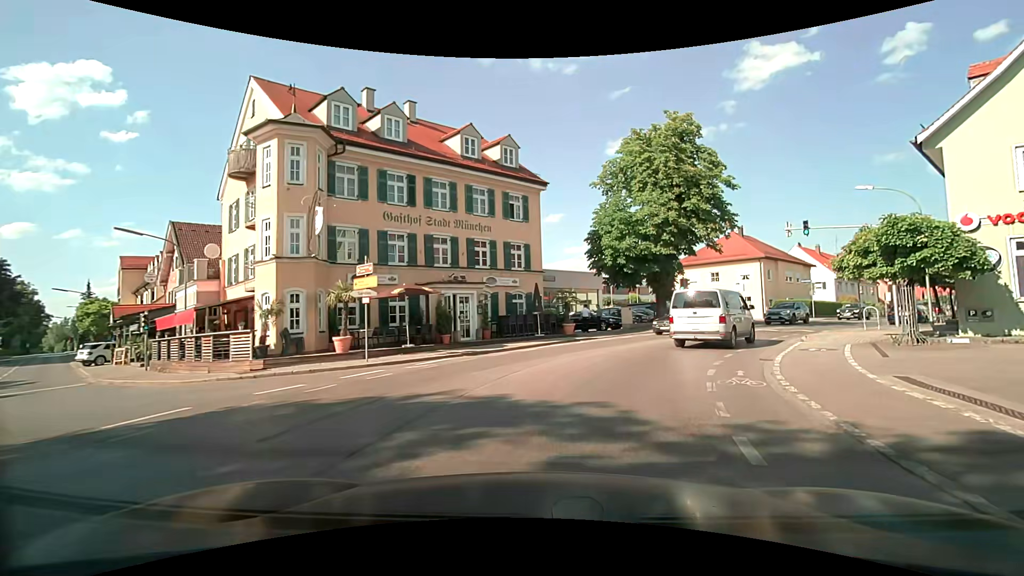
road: service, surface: asphalt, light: Day
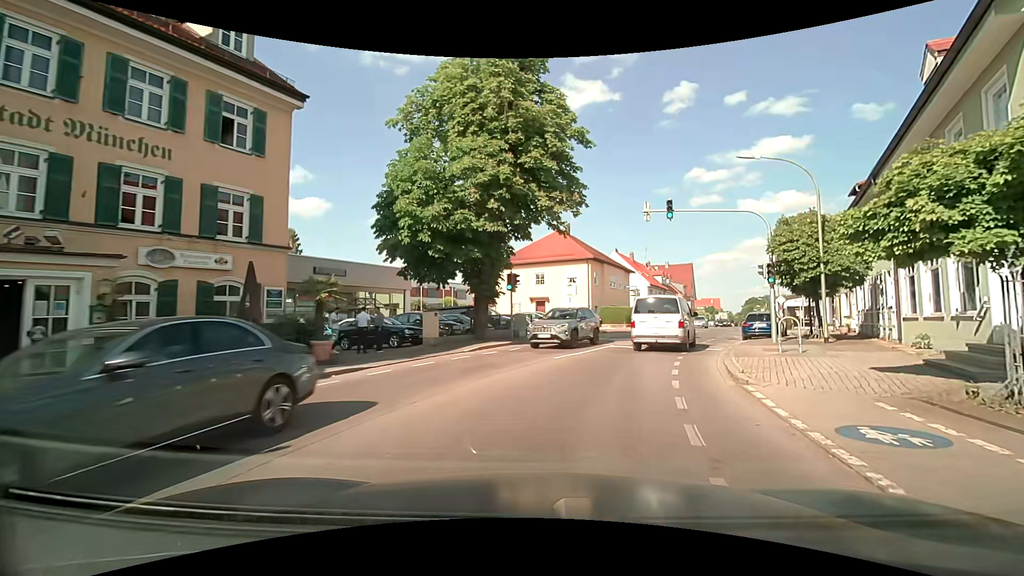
(+2.1, +11.4) m; +21°
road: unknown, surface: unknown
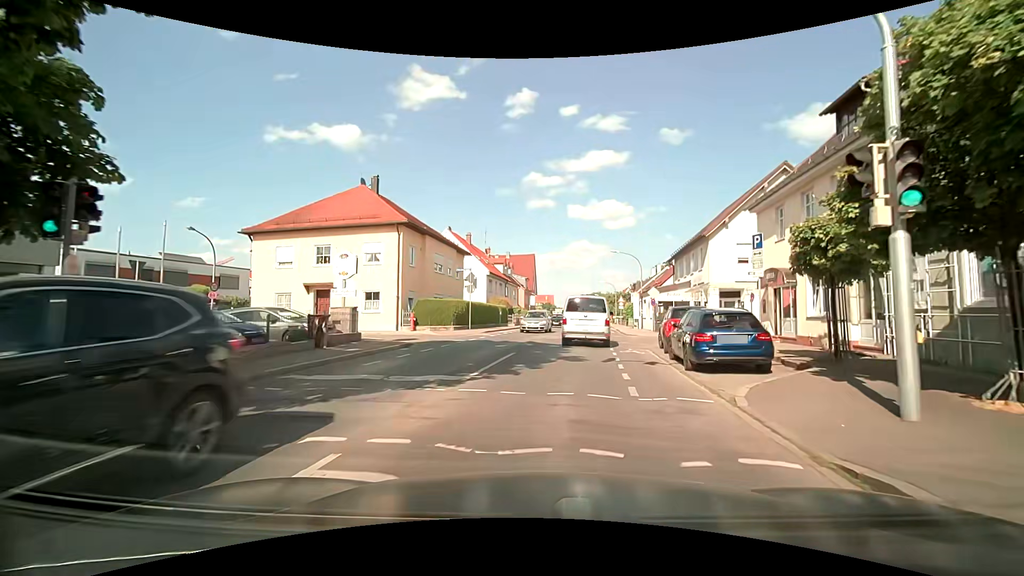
(+2.9, +16.6) m; +18°
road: secondary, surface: asphalt
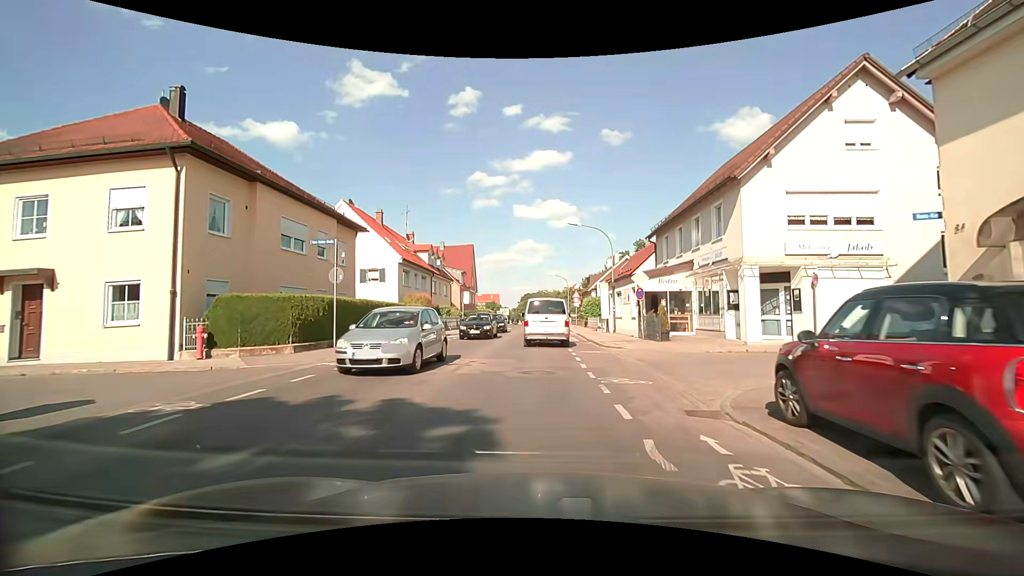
(+0.9, +13.8) m; +6°
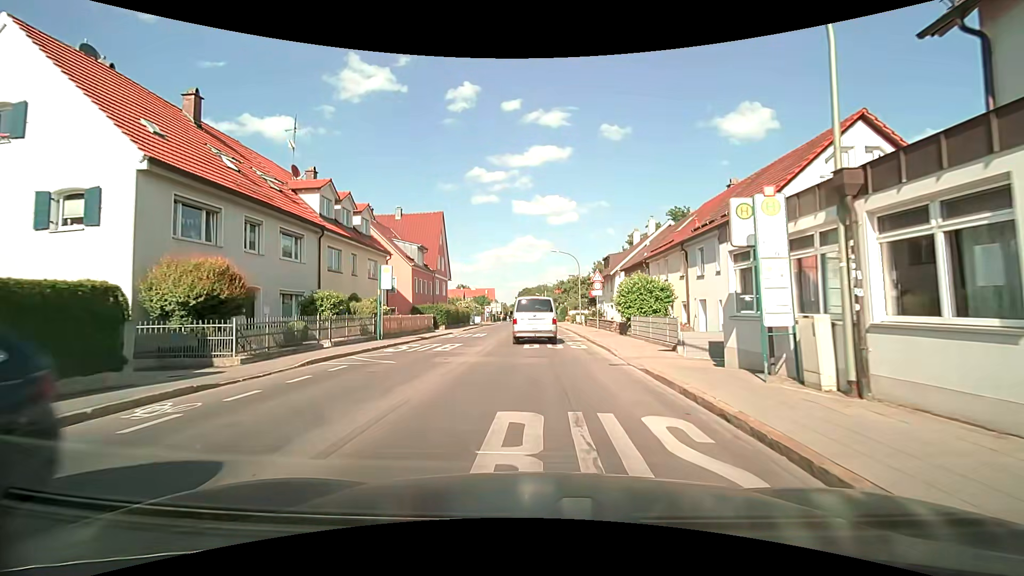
(+0.4, +24.1) m; 0°
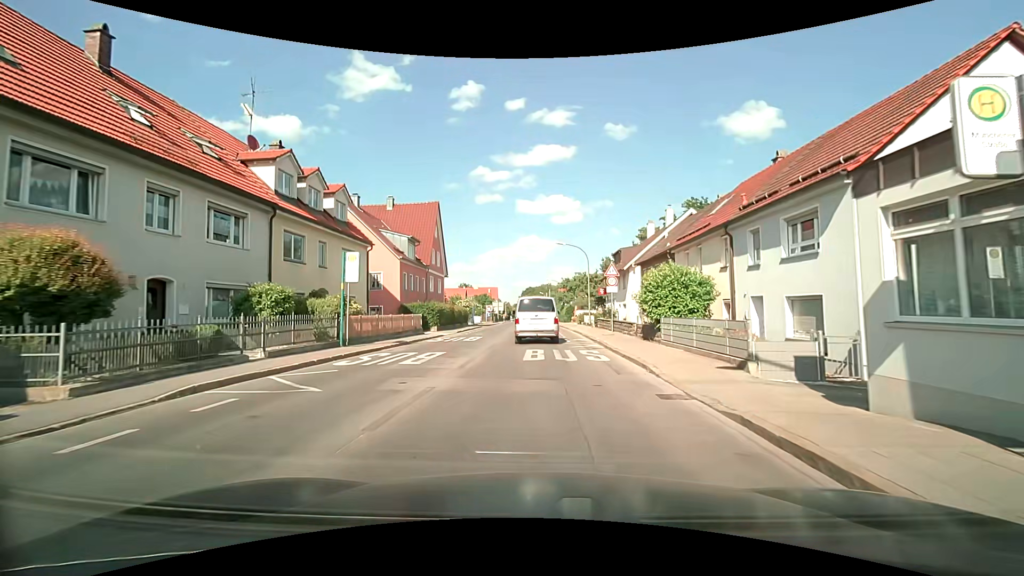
(0.0, +4.9) m; -1°
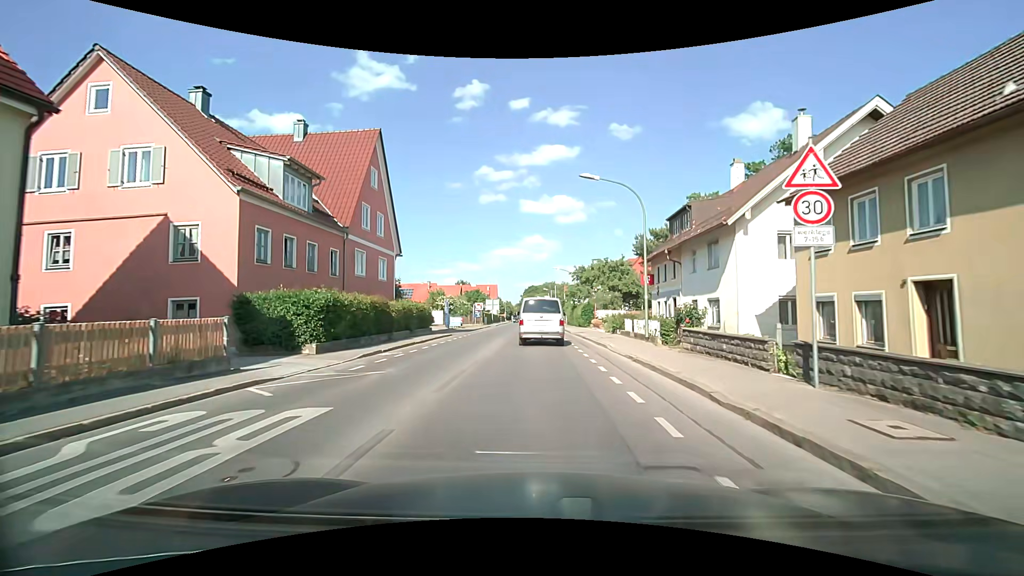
(0.0, +21.3) m; 0°
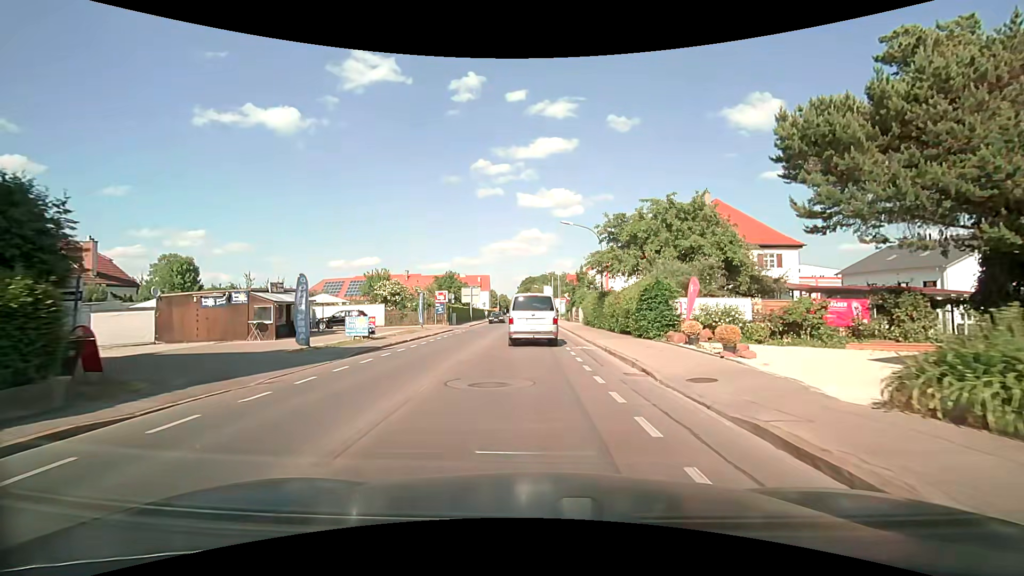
(+0.1, +28.2) m; 0°
(0, +10) (0, +20) (0, +30) (-1, +40) (-1, +50) (-1, +60) (-1, +70) (-2, +80) (-2, +90) (-2, +100) m
